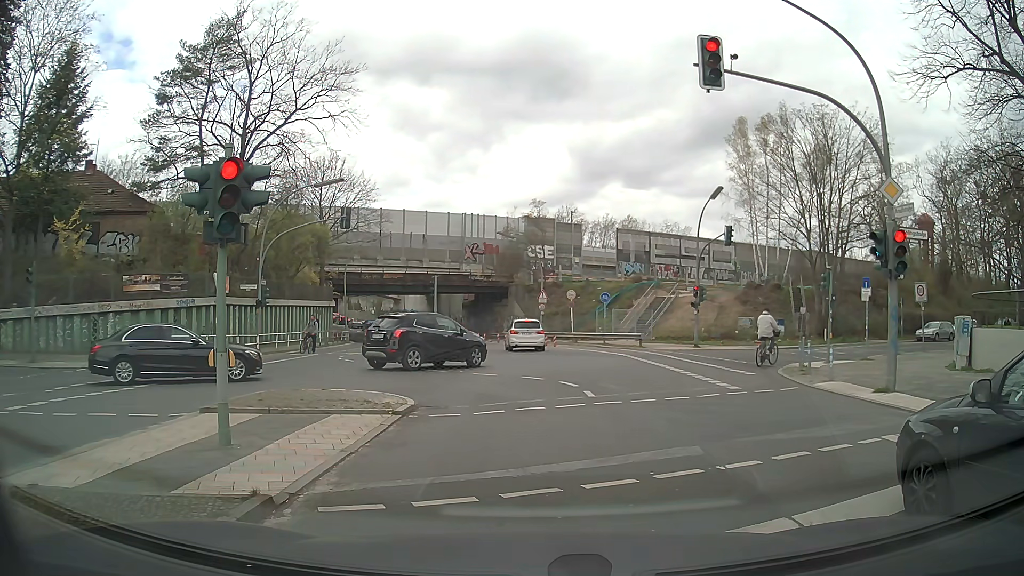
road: secondary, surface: asphalt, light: Day
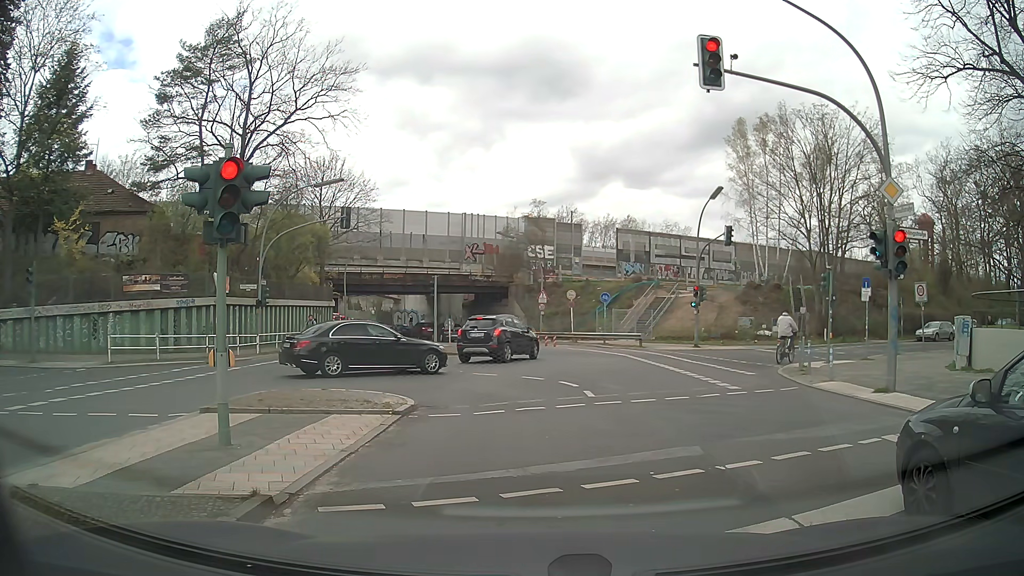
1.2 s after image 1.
(0.0, 0.0) m; 0°
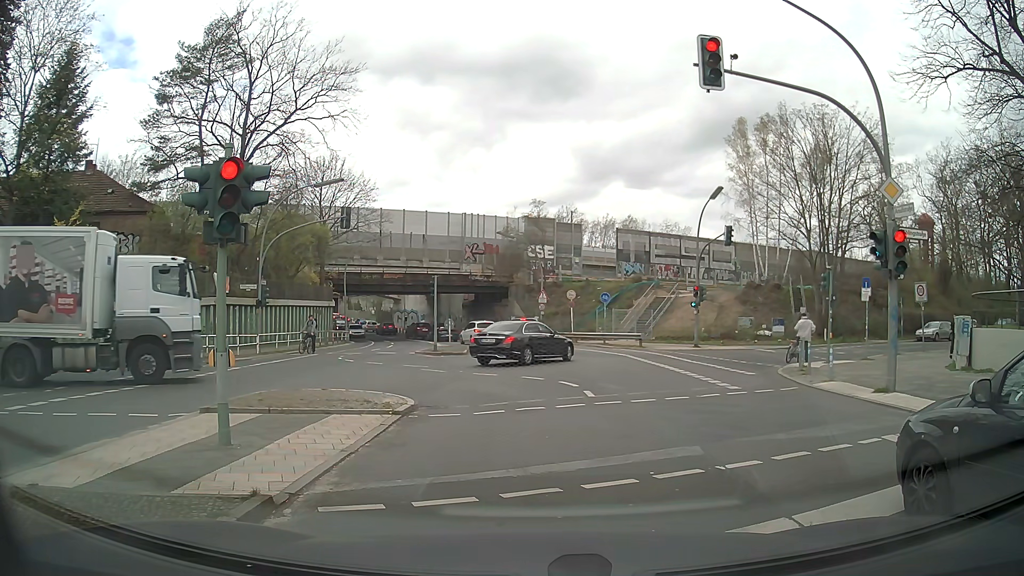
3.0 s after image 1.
(0.0, 0.0) m; 0°
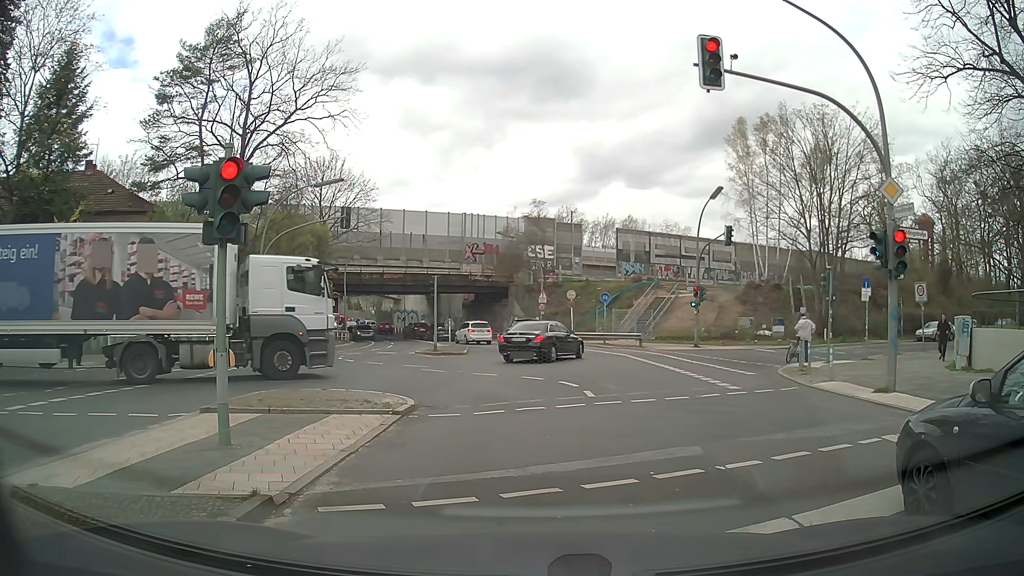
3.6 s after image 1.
(0.0, 0.0) m; 0°
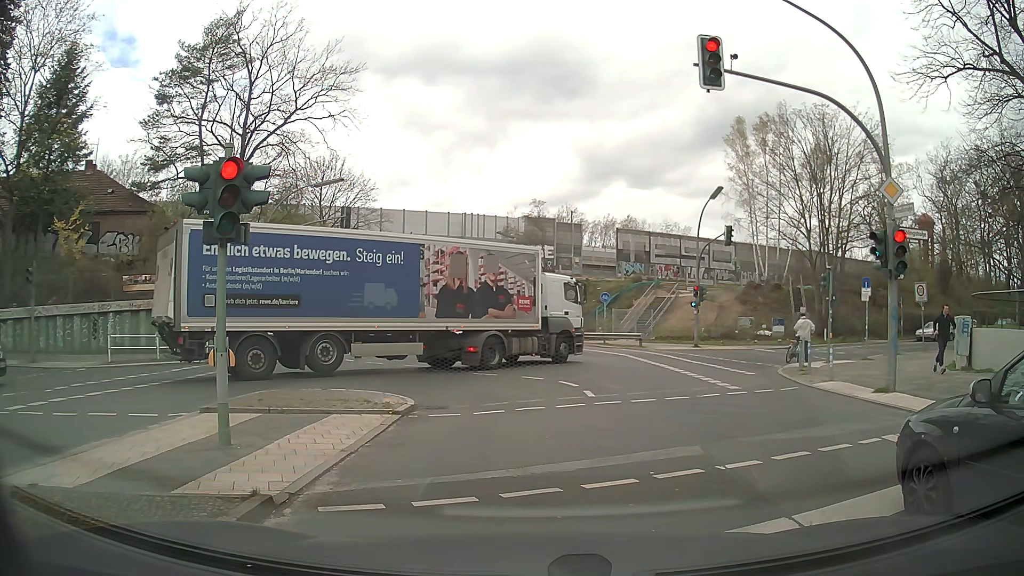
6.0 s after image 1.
(0.0, 0.0) m; 0°
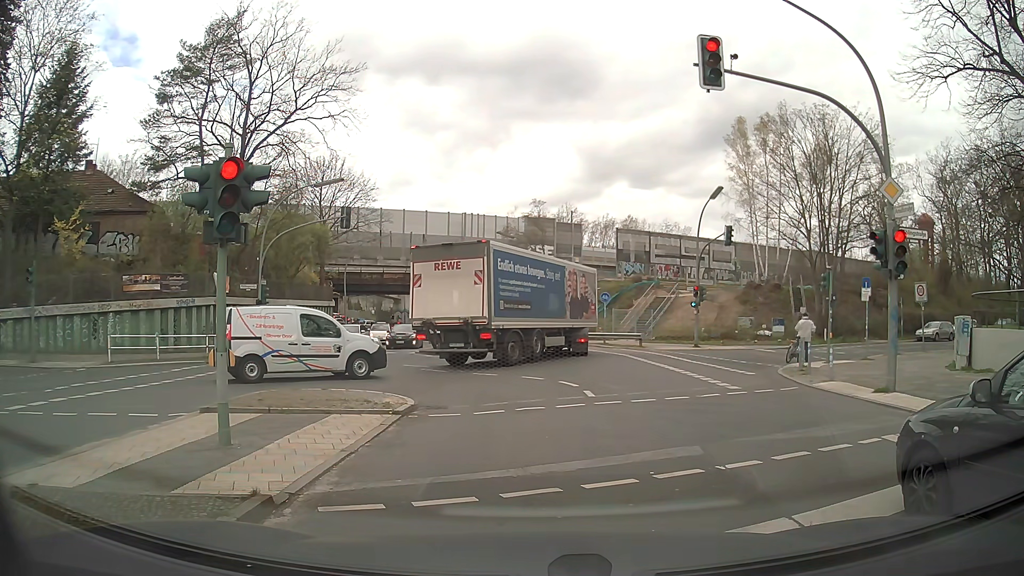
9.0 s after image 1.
(0.0, 0.0) m; 0°
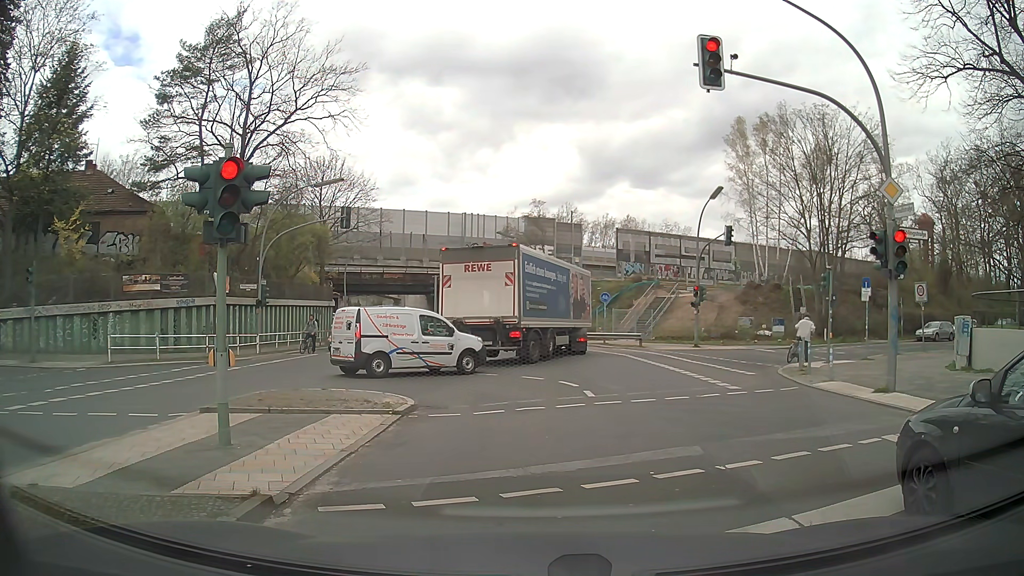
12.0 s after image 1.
(0.0, 0.0) m; 0°
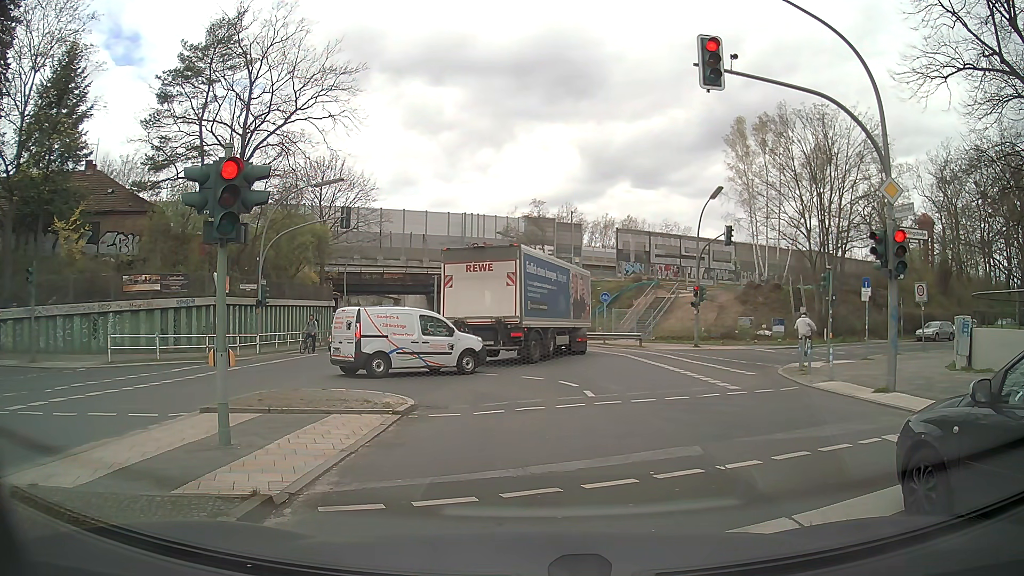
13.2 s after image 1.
(0.0, 0.0) m; 0°
